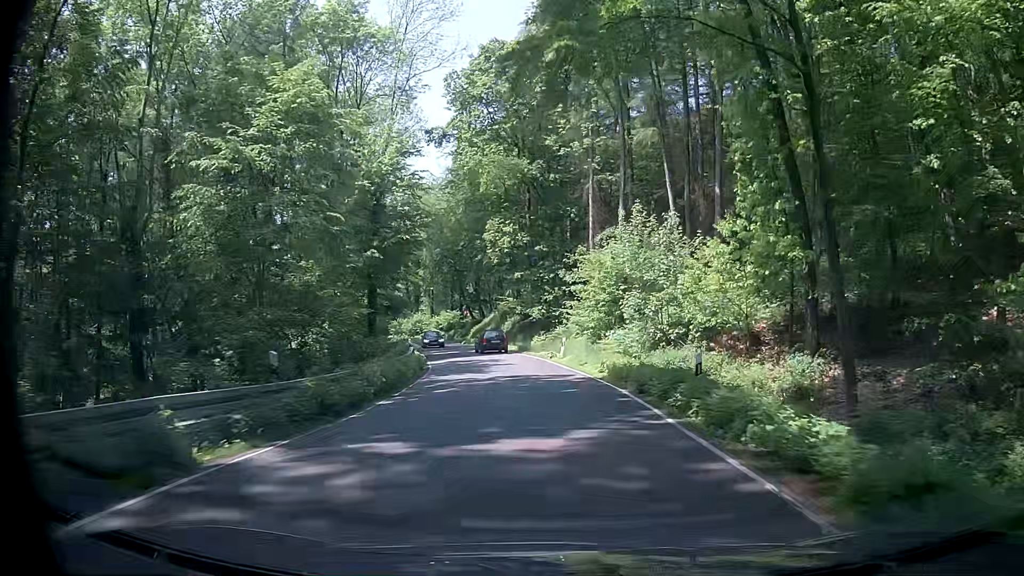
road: secondary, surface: asphalt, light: Day
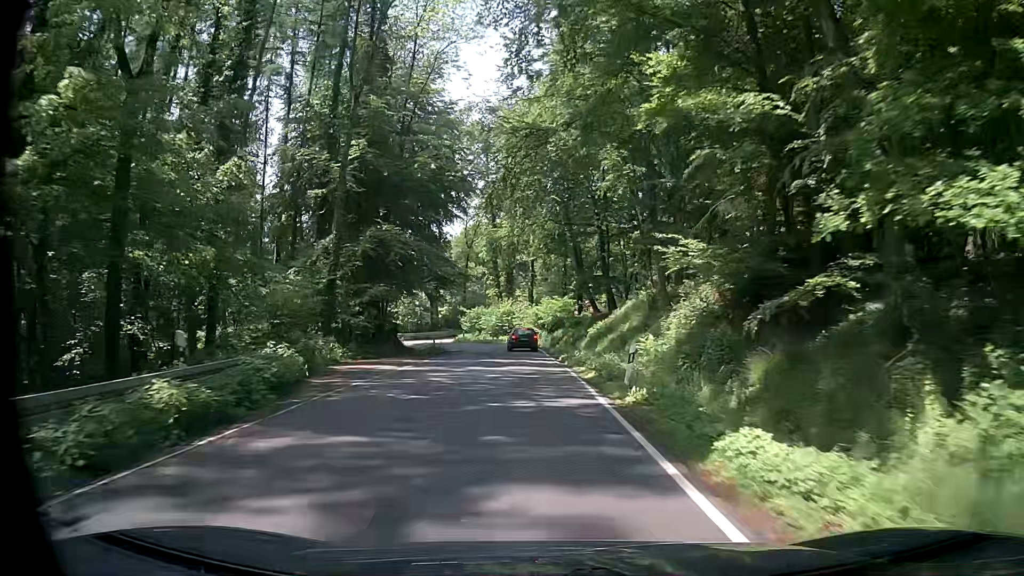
(-3.2, +43.1) m; -11°
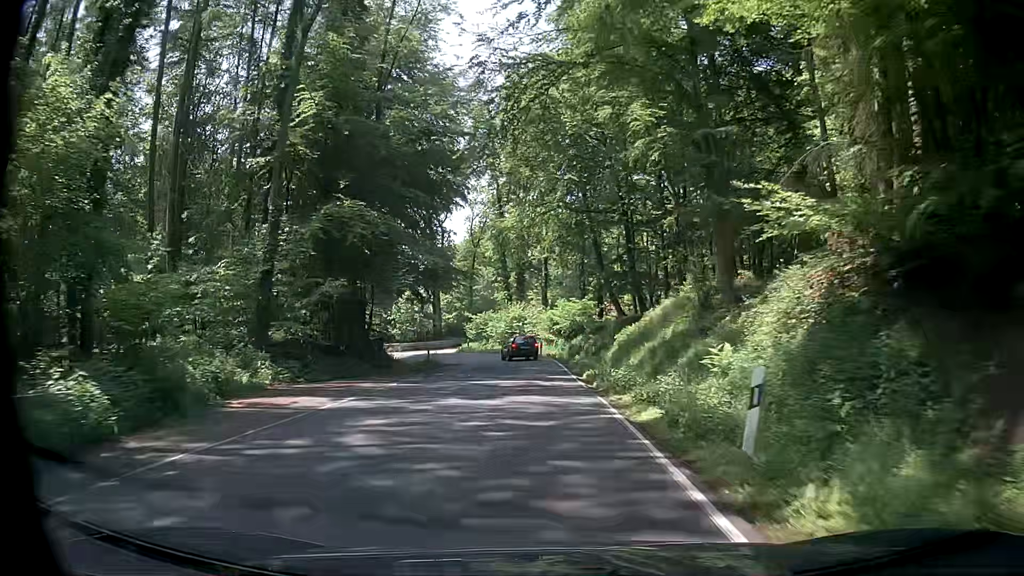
(-0.1, +8.5) m; -1°
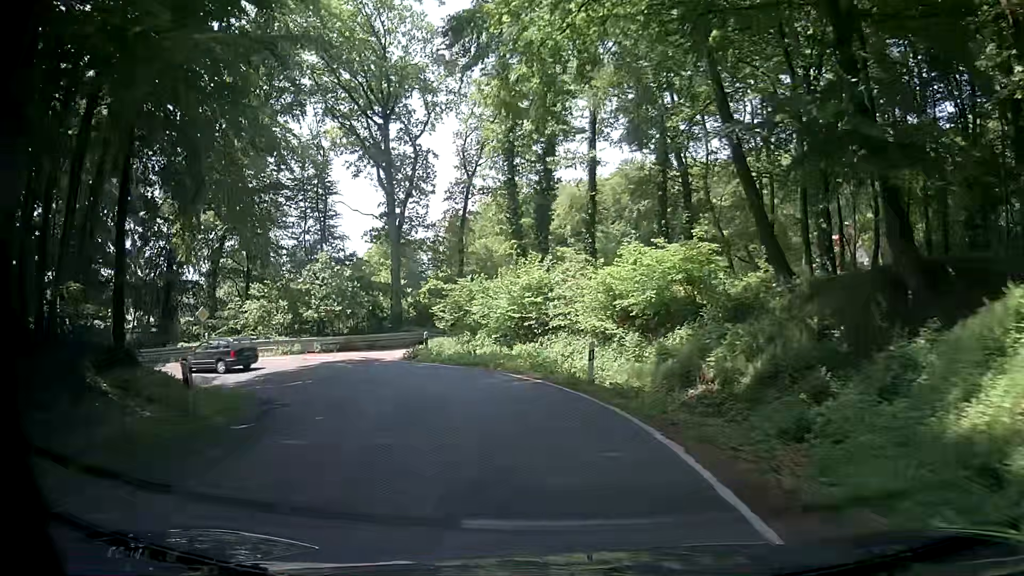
(-0.9, +30.6) m; -3°
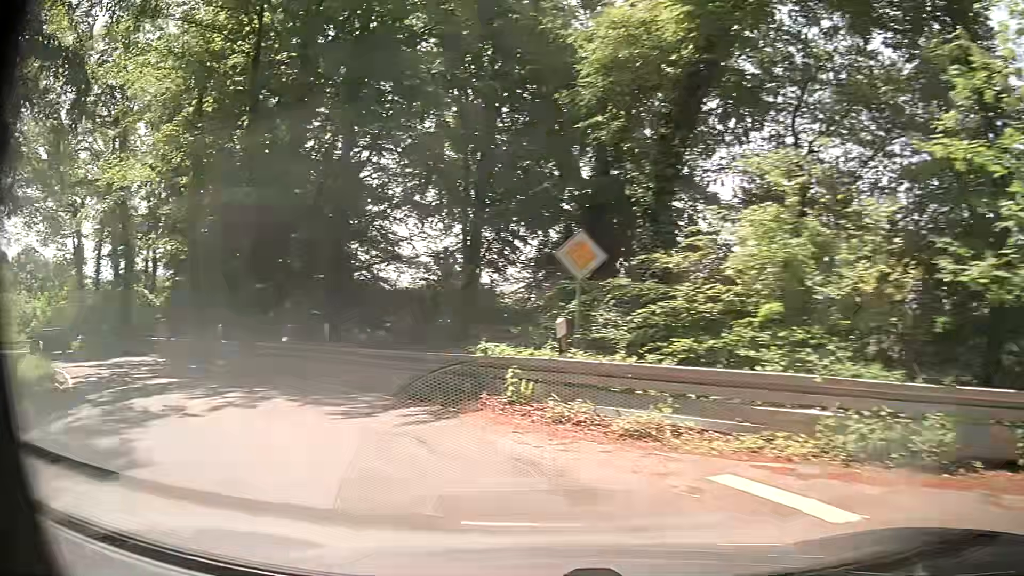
(-8.2, +27.0) m; -52°
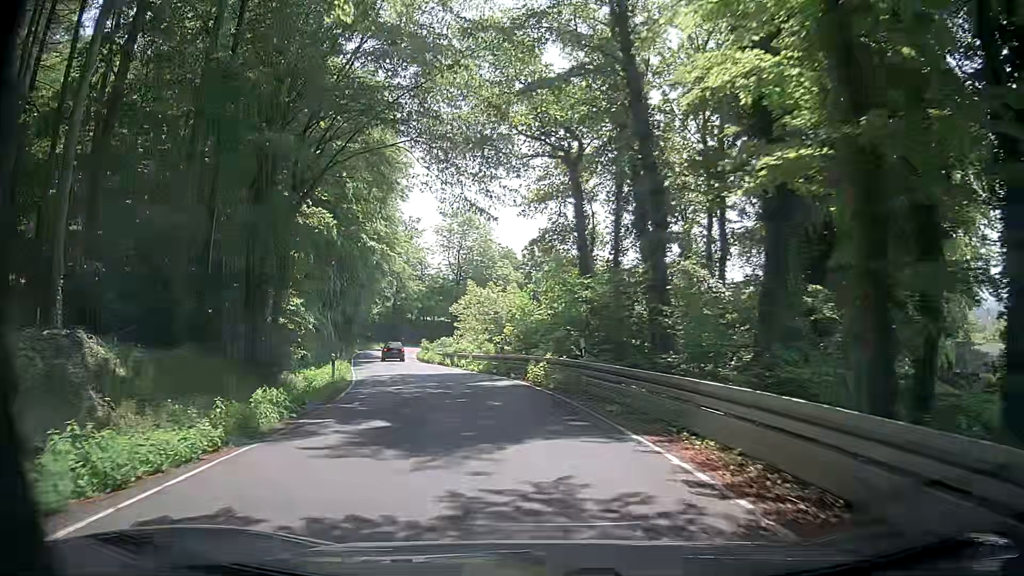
(-11.3, +19.1) m; -50°
(-1, +10) (-3, +20) (-5, +29) (-8, +39) (-11, +48) (-14, +58) (-16, +68) (-15, +78) (-11, +87) (-4, +94) m
